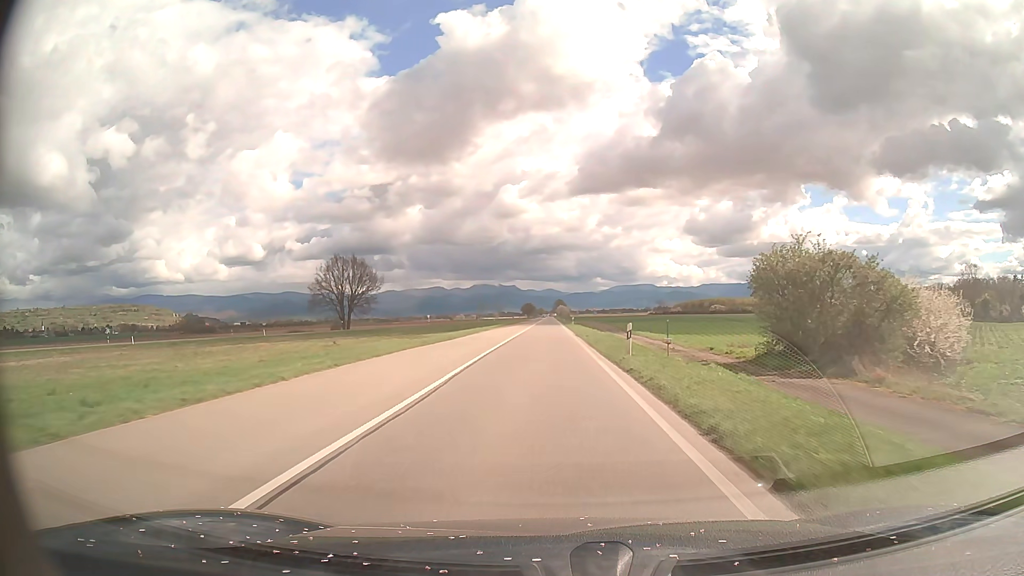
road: primary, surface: asphalt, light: Day
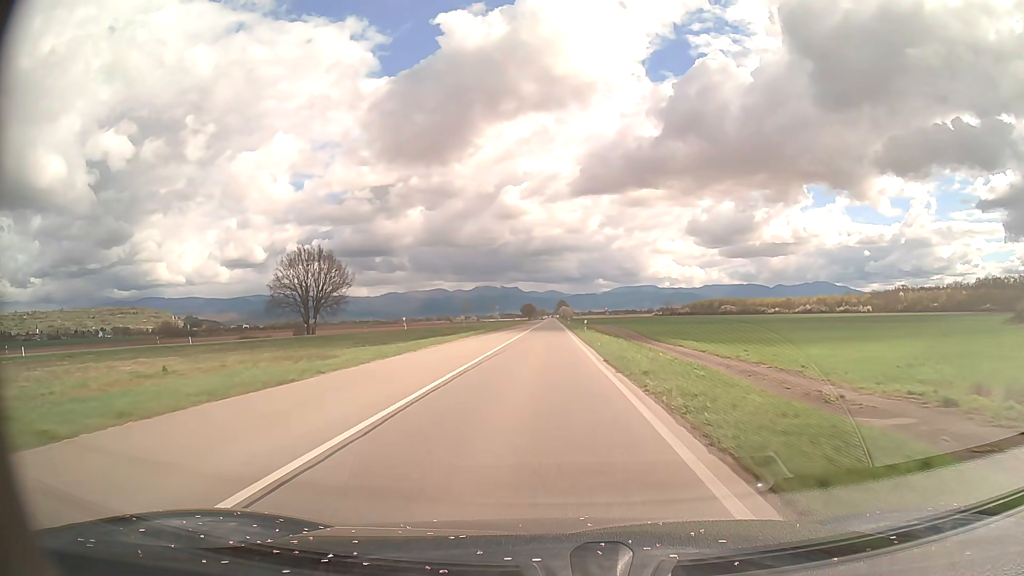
(0.0, +24.2) m; 0°
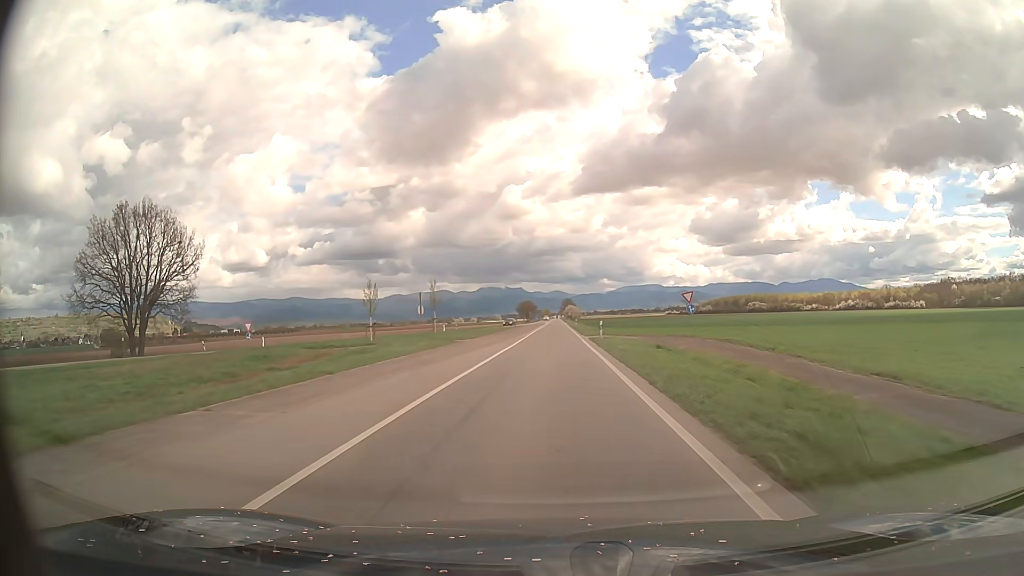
(-0.1, +60.4) m; 0°
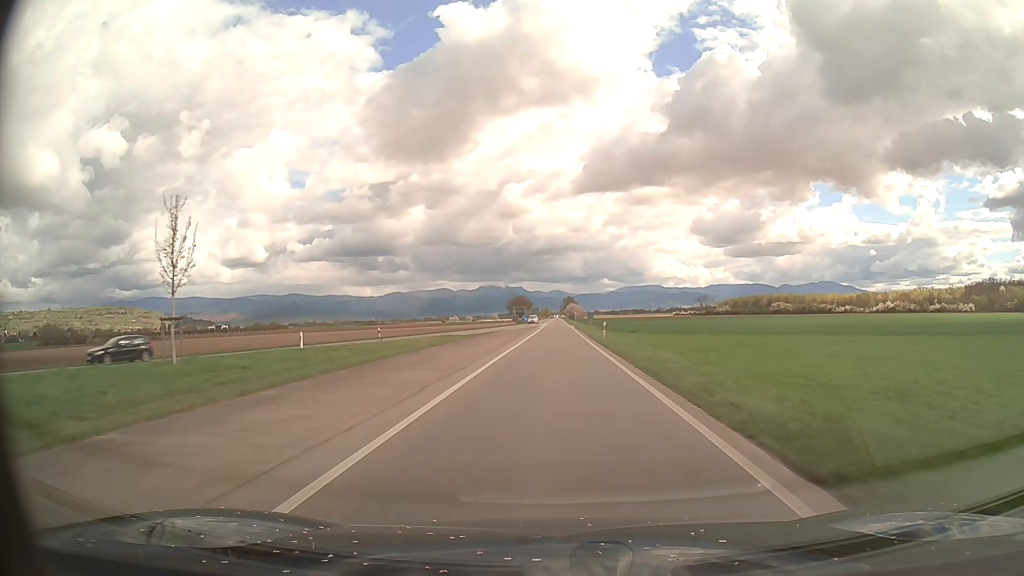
(-0.1, +48.4) m; 0°
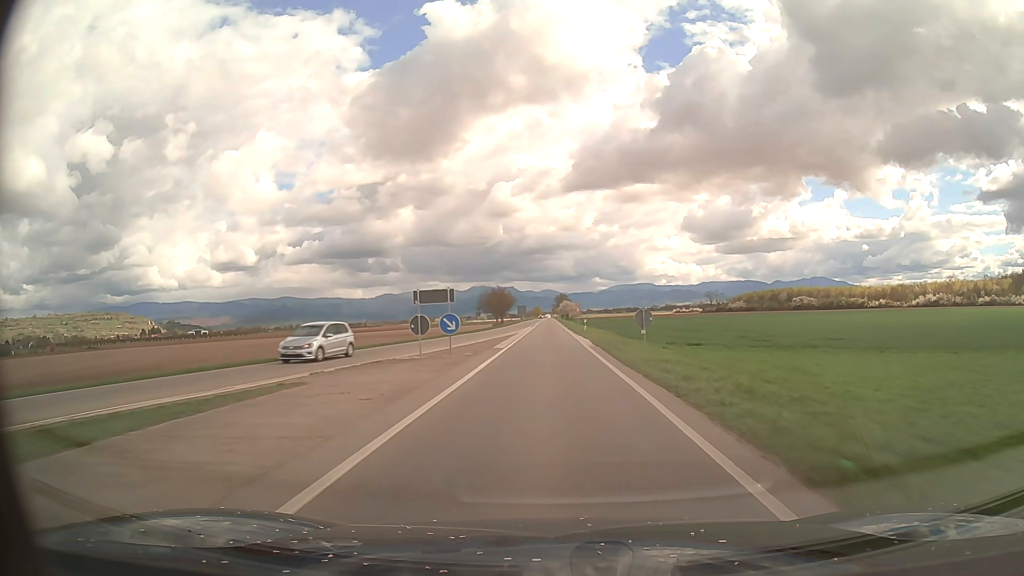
(+0.2, +48.8) m; +1°
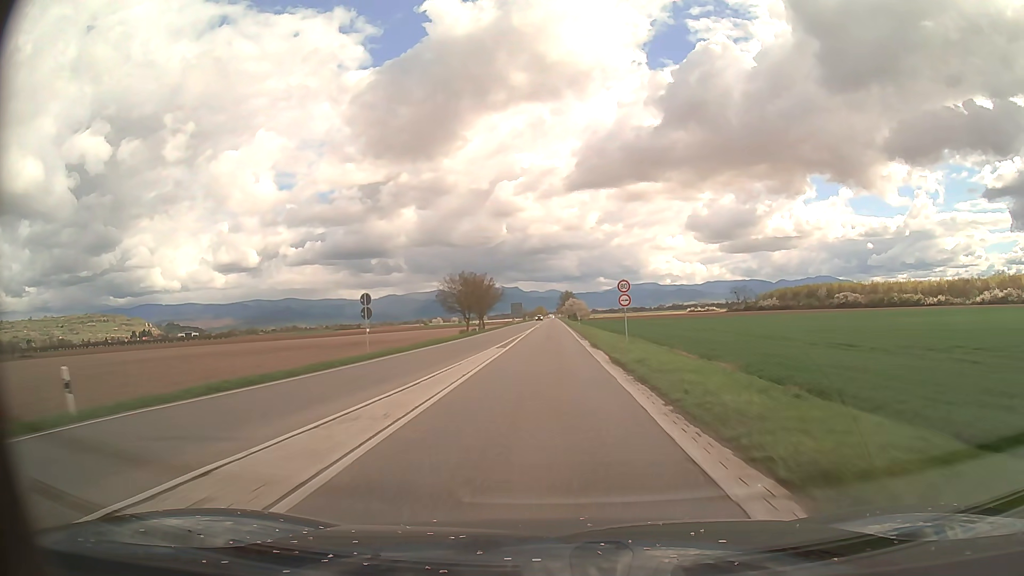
(-0.2, +49.2) m; 0°
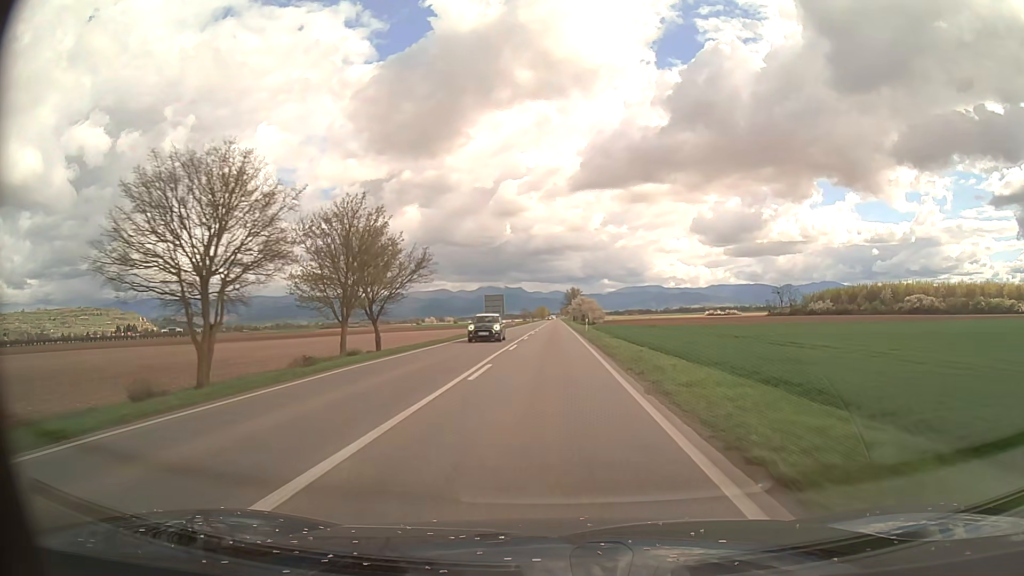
(-0.2, +62.1) m; 0°
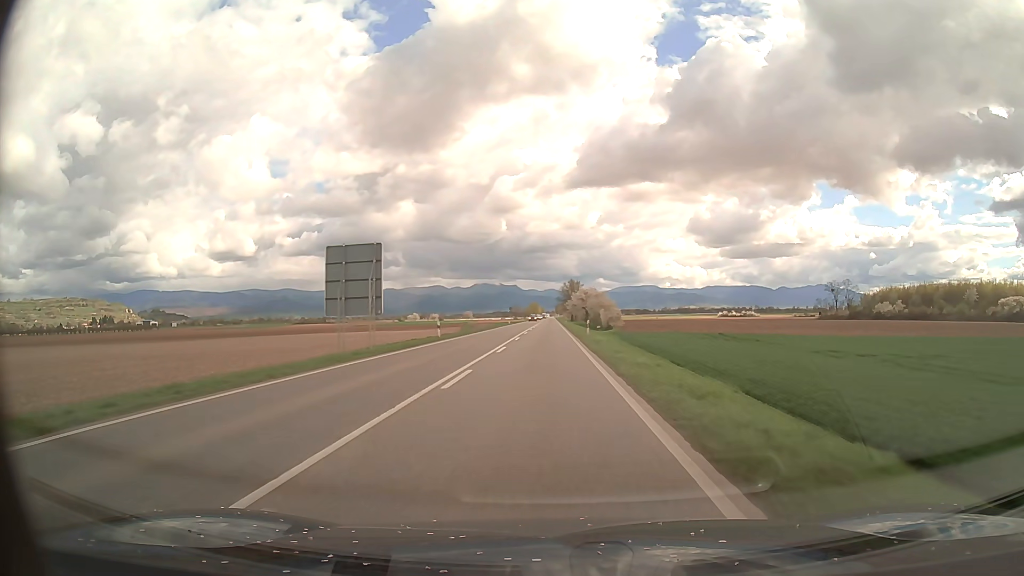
(+0.3, +61.8) m; 0°
(0, +10) (0, +20) (0, +30) (0, +40) (0, +50) (0, +60) (0, +70) (0, +80) (0, +90) (0, +100) m
